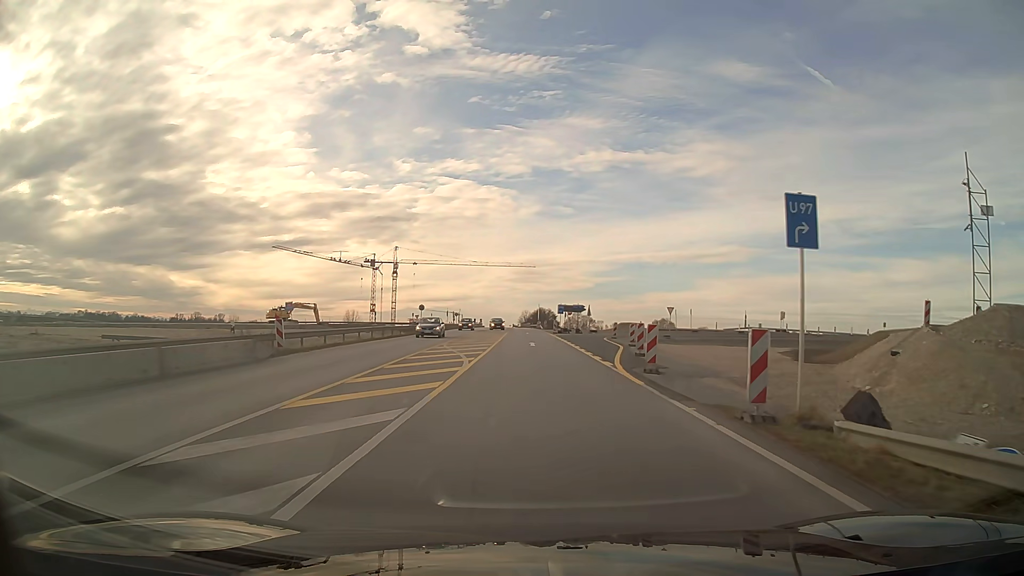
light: Day
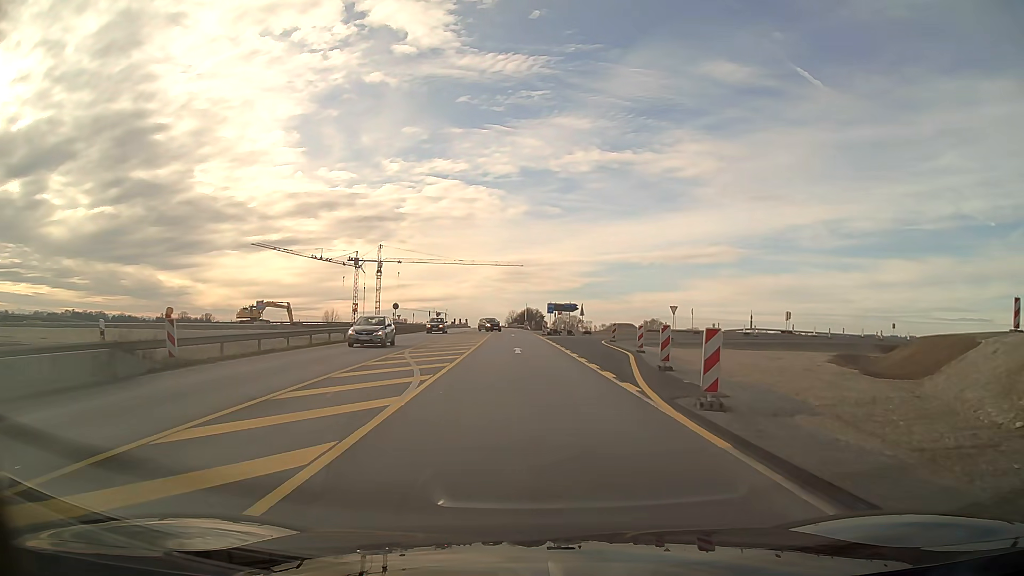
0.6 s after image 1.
(+0.1, +7.2) m; +1°
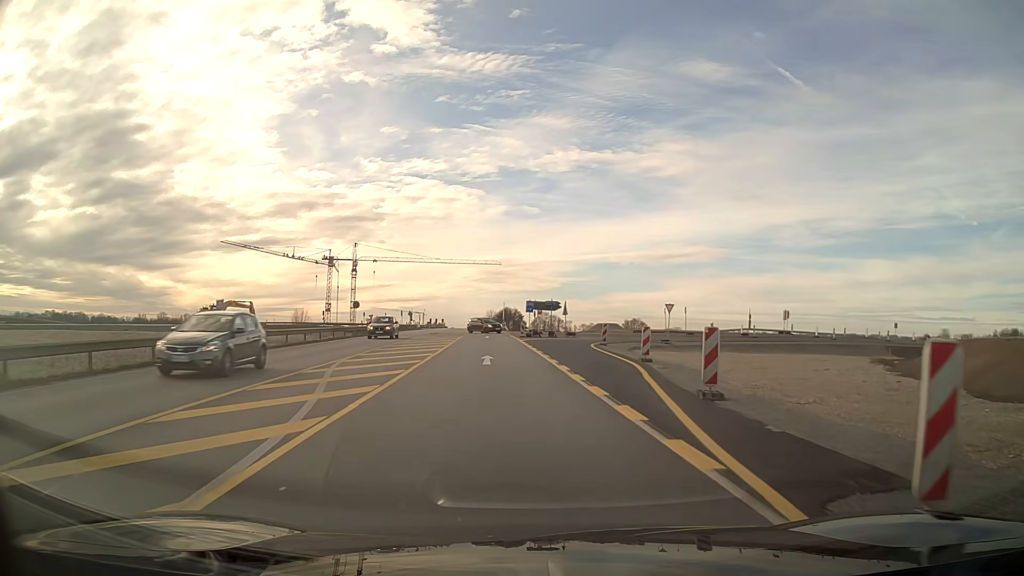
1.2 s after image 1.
(+0.1, +6.9) m; +2°
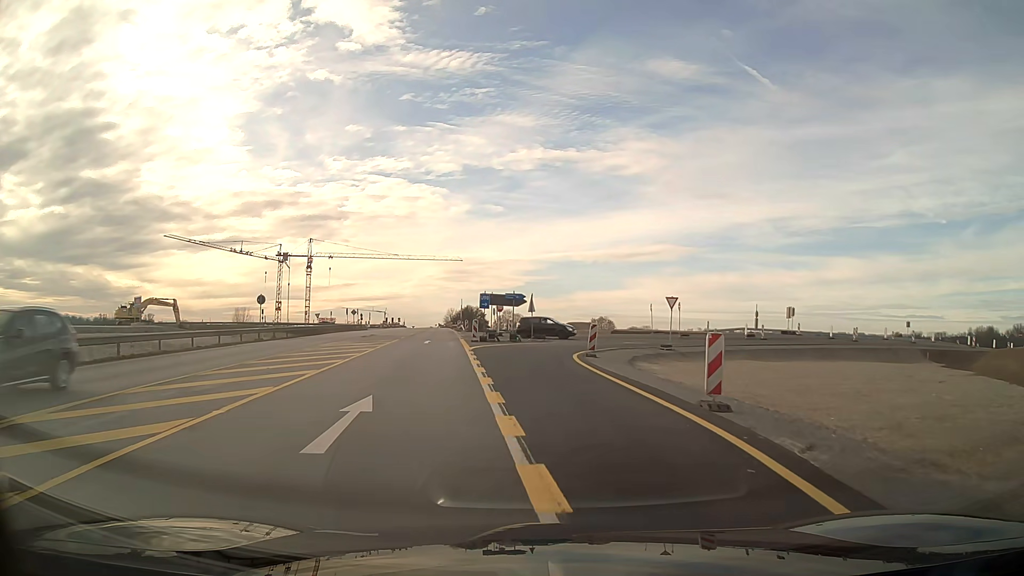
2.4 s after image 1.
(+0.3, +13.3) m; +2°
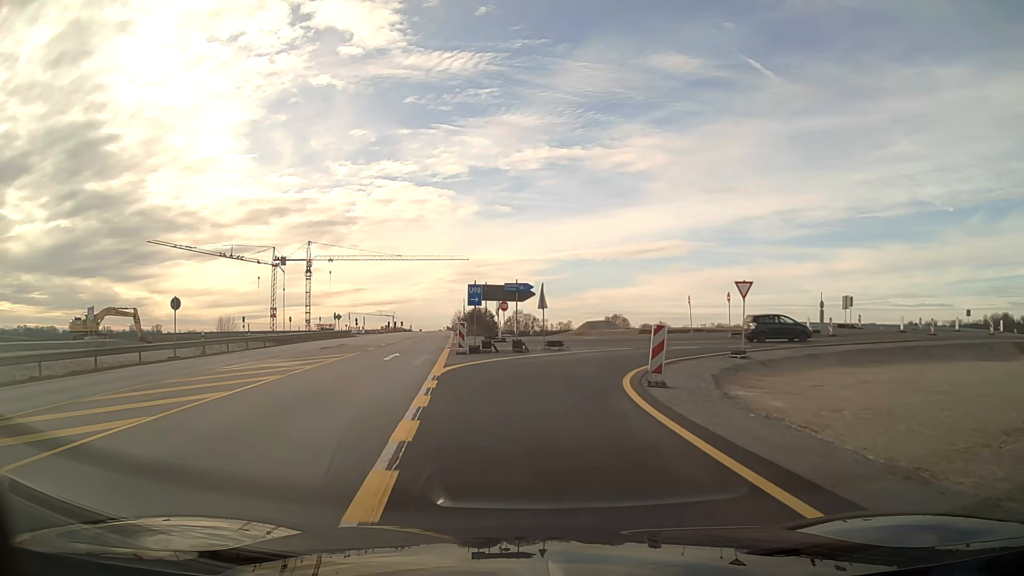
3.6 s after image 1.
(0.0, +12.3) m; -1°
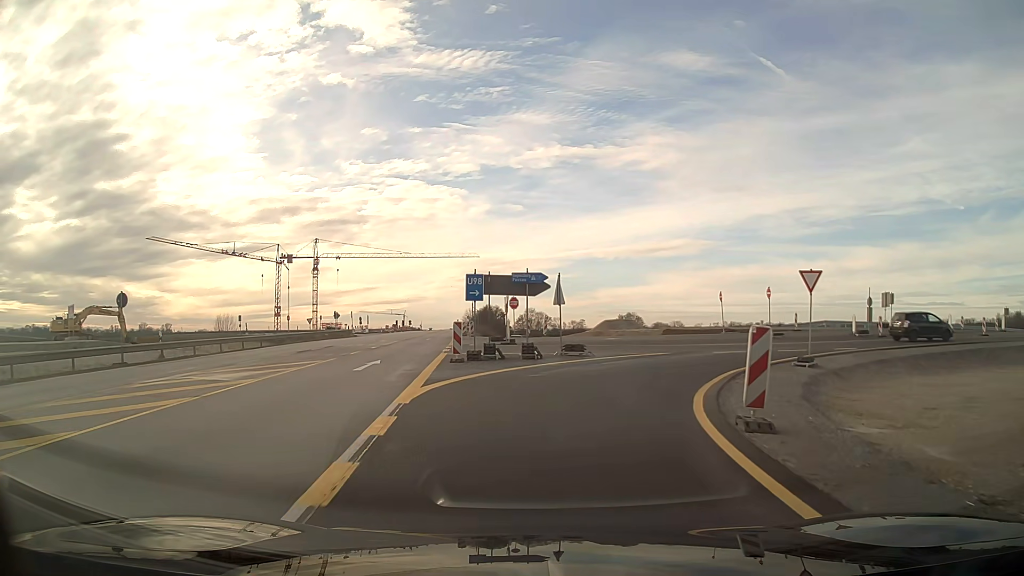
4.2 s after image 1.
(-0.1, +5.5) m; 0°
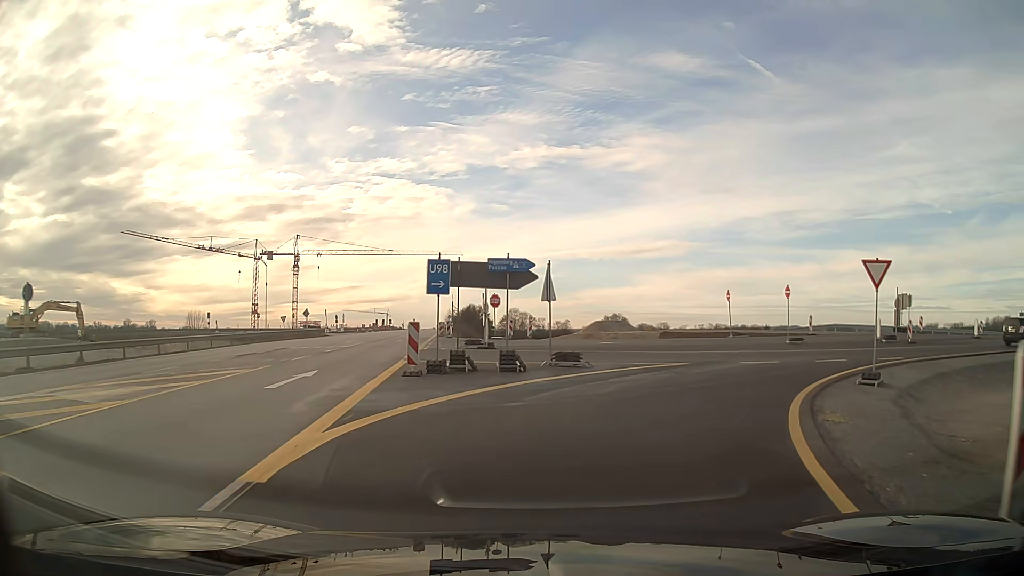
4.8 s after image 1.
(+0.2, +5.4) m; +4°
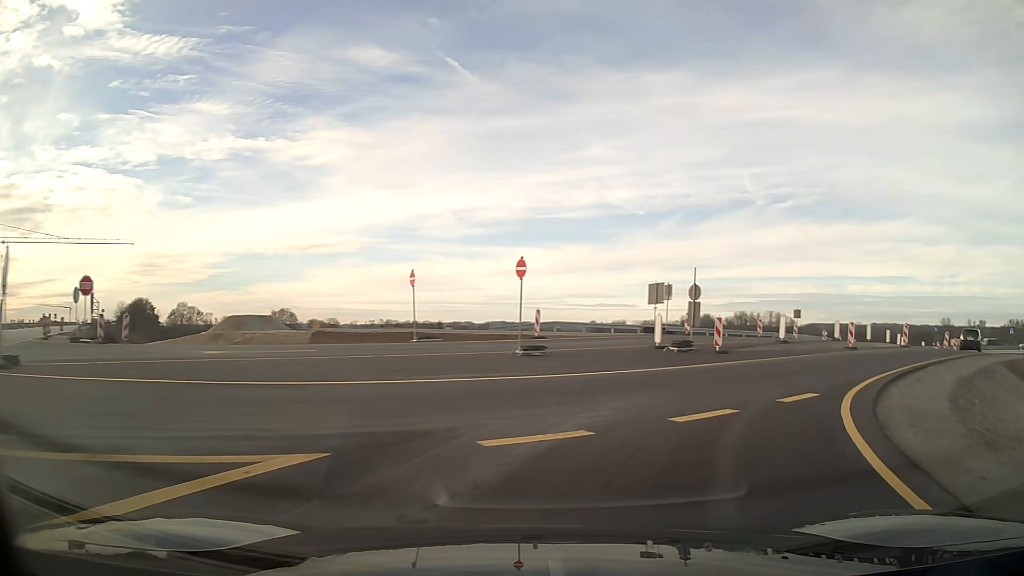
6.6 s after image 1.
(+3.4, +14.3) m; +30°
(+2, +10) (+7, +18) (+14, +26) (+20, +33) (+27, +41) (+33, +49) (+38, +57) (+43, +66) (+48, +75) (+53, +84) m
